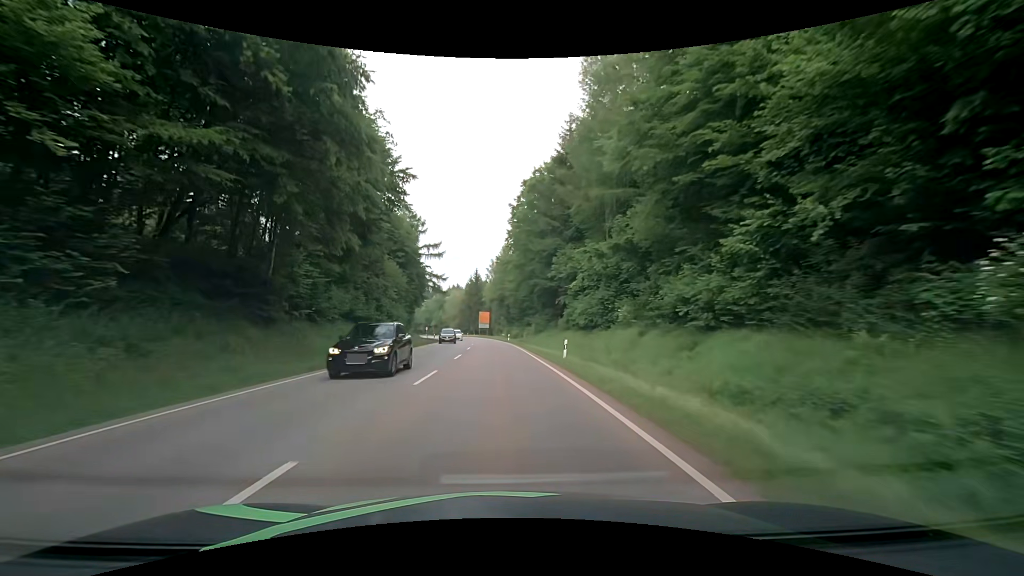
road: secondary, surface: asphalt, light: Day
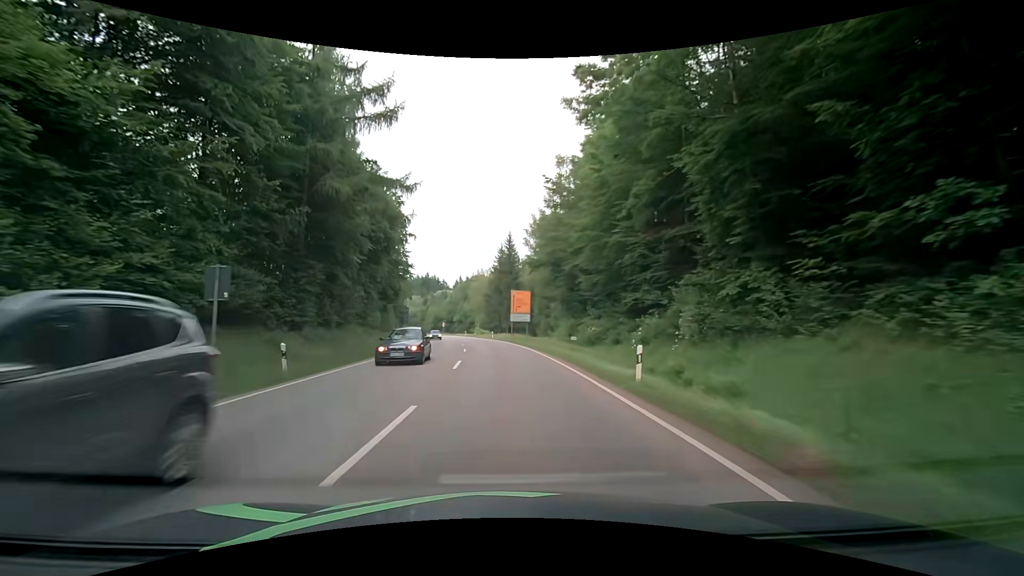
(-1.3, +55.0) m; -3°
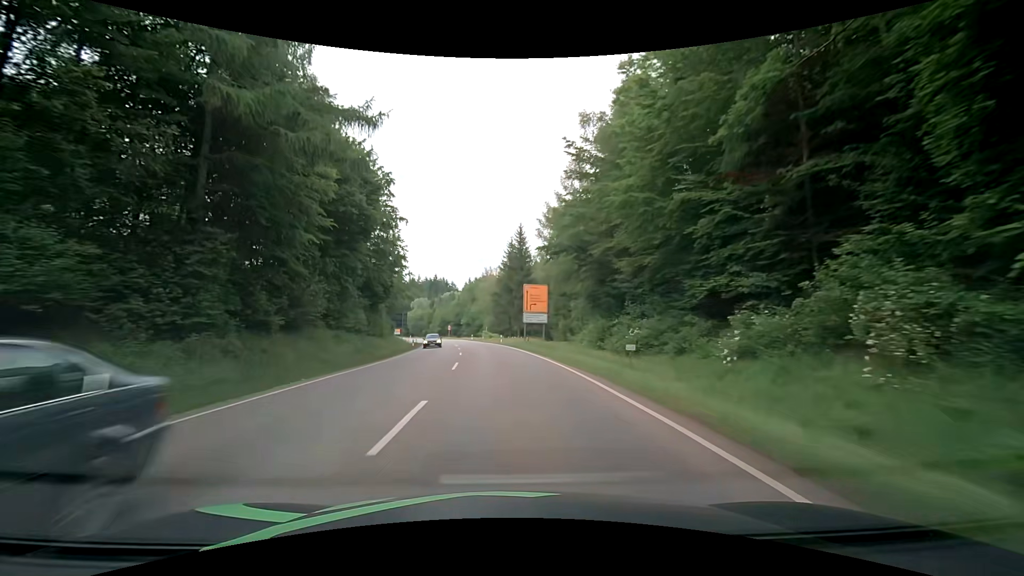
(-0.2, +11.0) m; -2°
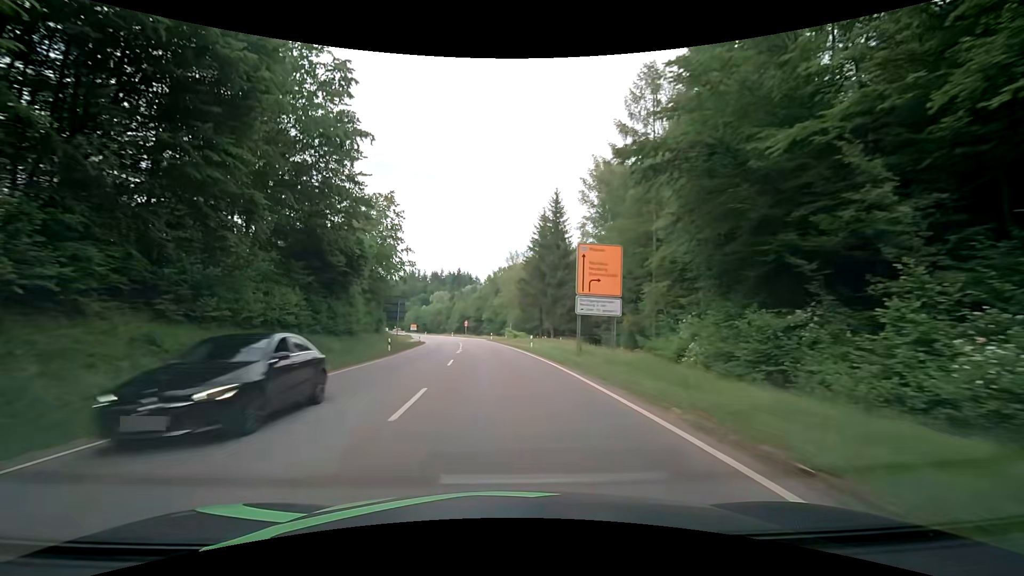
(-0.4, +22.0) m; -2°
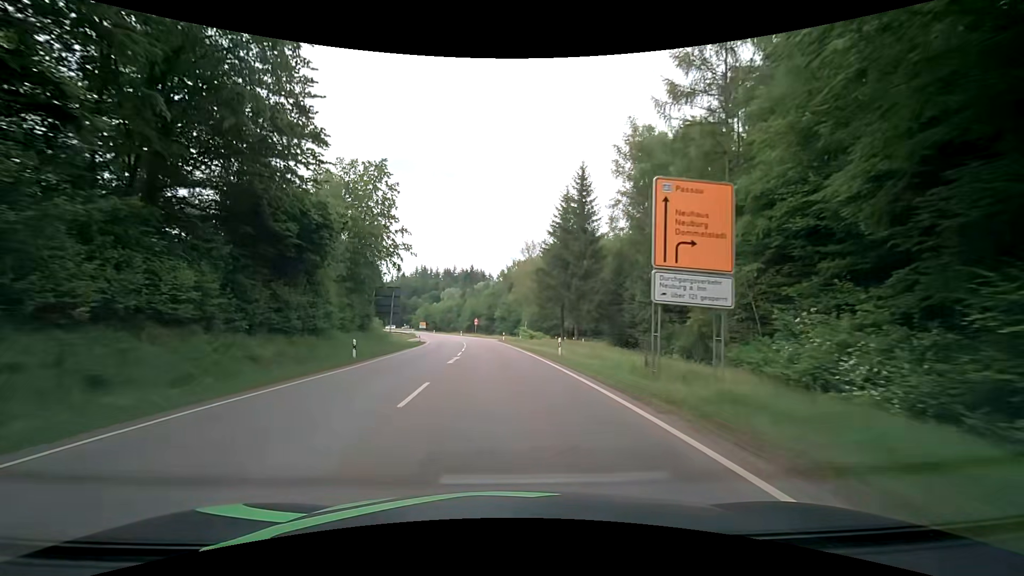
(-0.2, +11.0) m; -2°
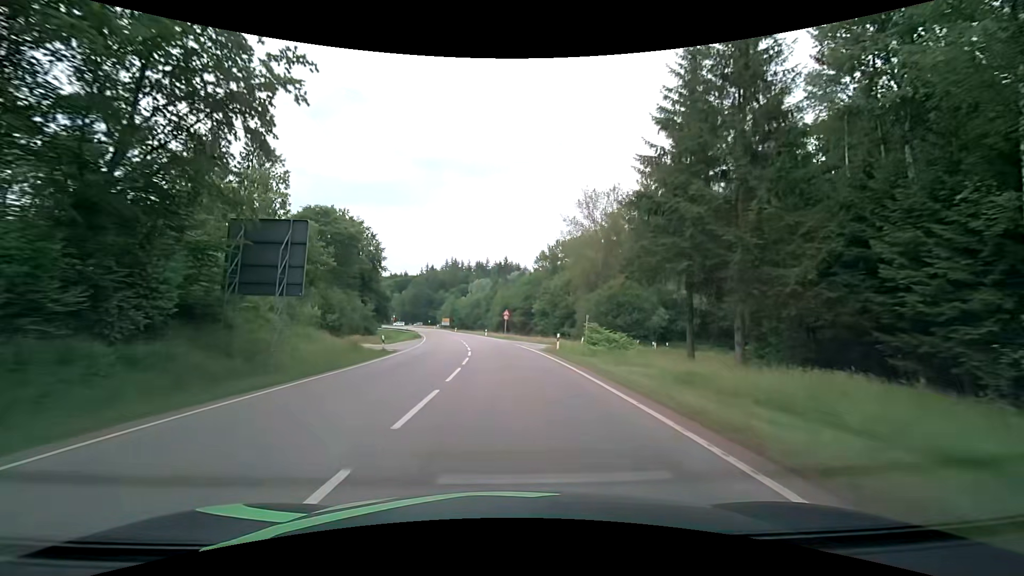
(-1.3, +33.0) m; -4°
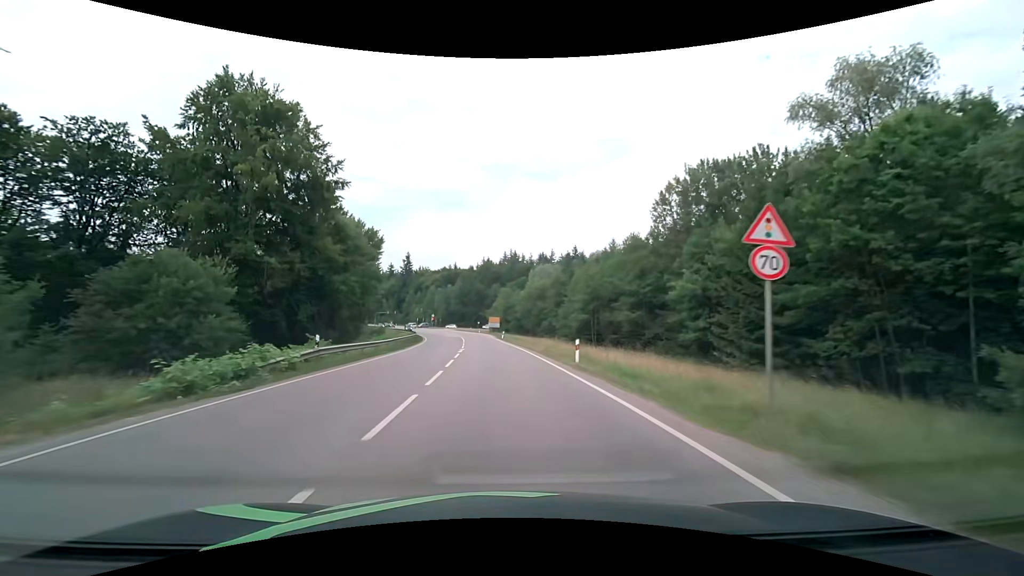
(-3.2, +54.7) m; -7°
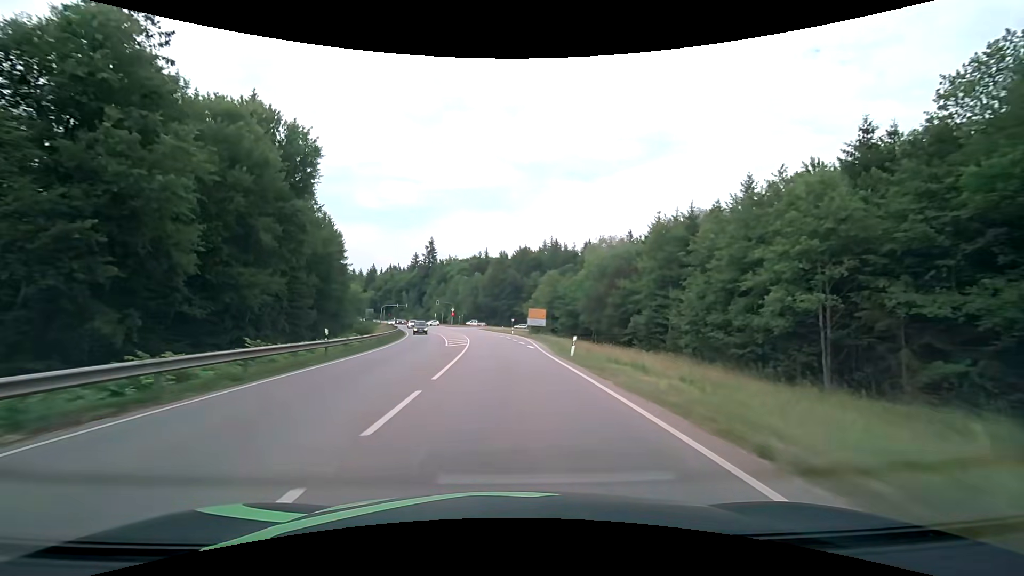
(-1.8, +41.8) m; -4°
(0, +10) (0, +20) (-1, +30) (-1, +40) (-2, +50) (-3, +60) (-4, +70) (-6, +80) (-8, +89) (-10, +99) m
